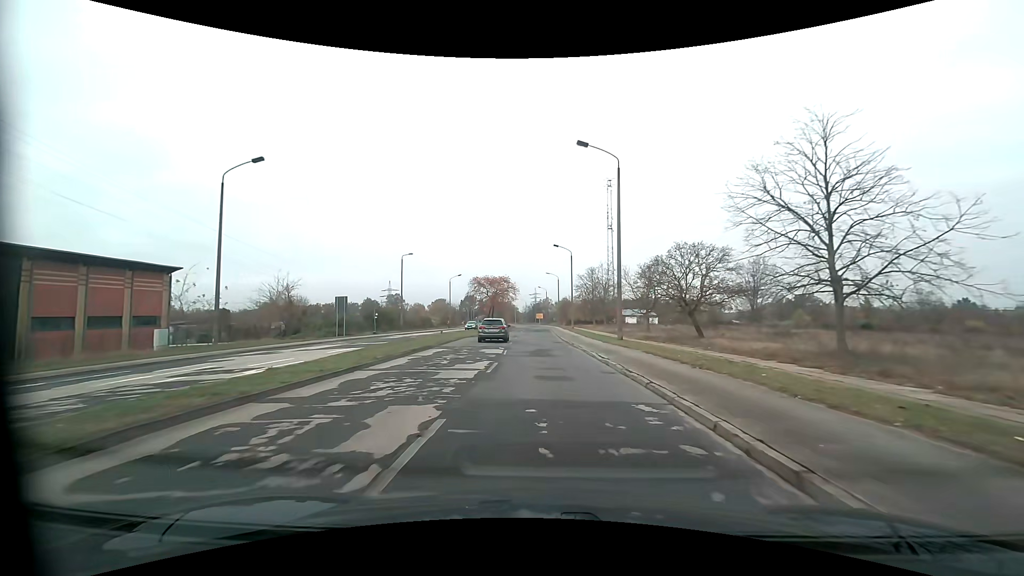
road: tertiary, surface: asphalt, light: Day
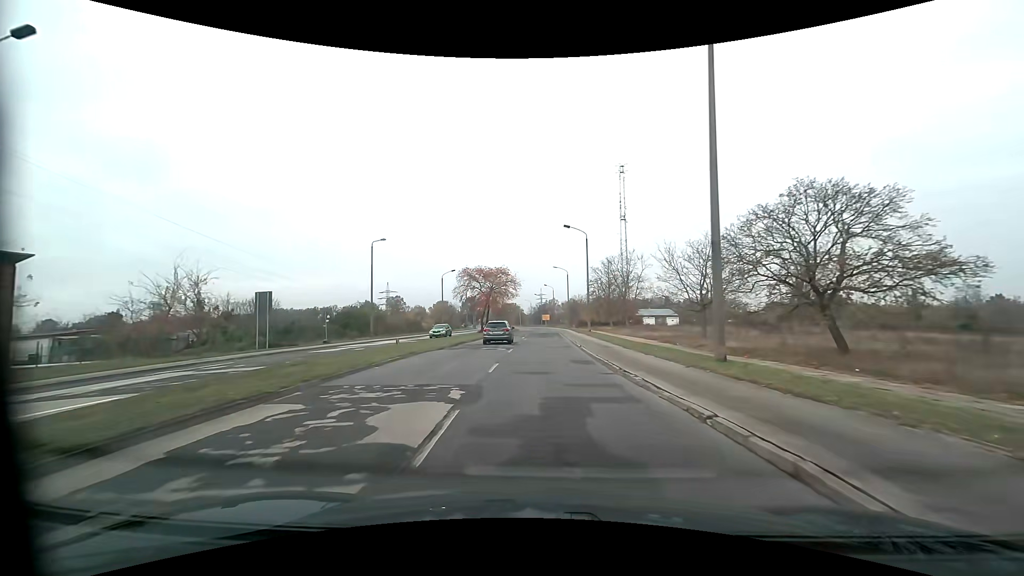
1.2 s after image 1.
(-0.2, +15.1) m; -1°
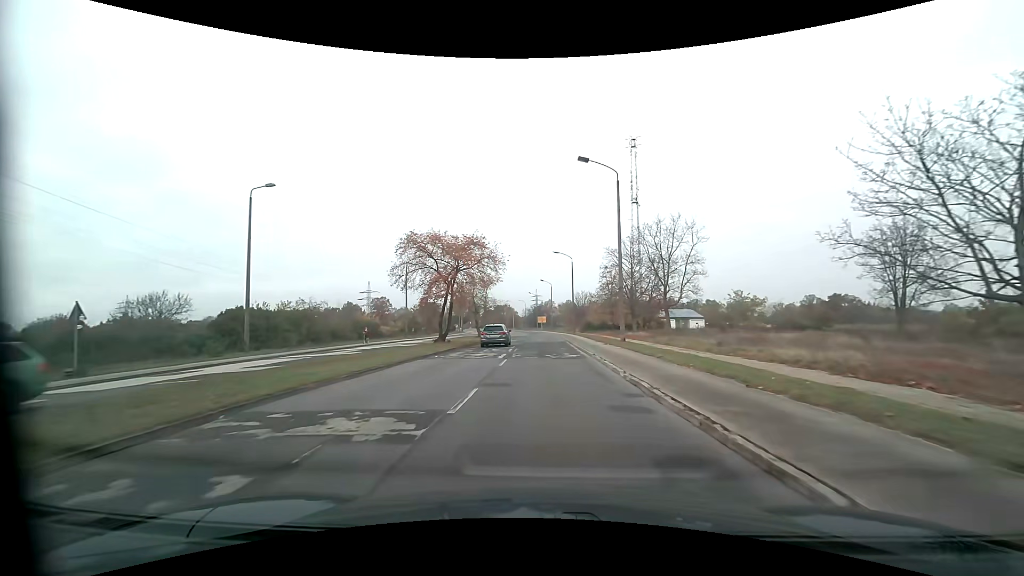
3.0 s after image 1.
(-0.1, +23.3) m; 0°
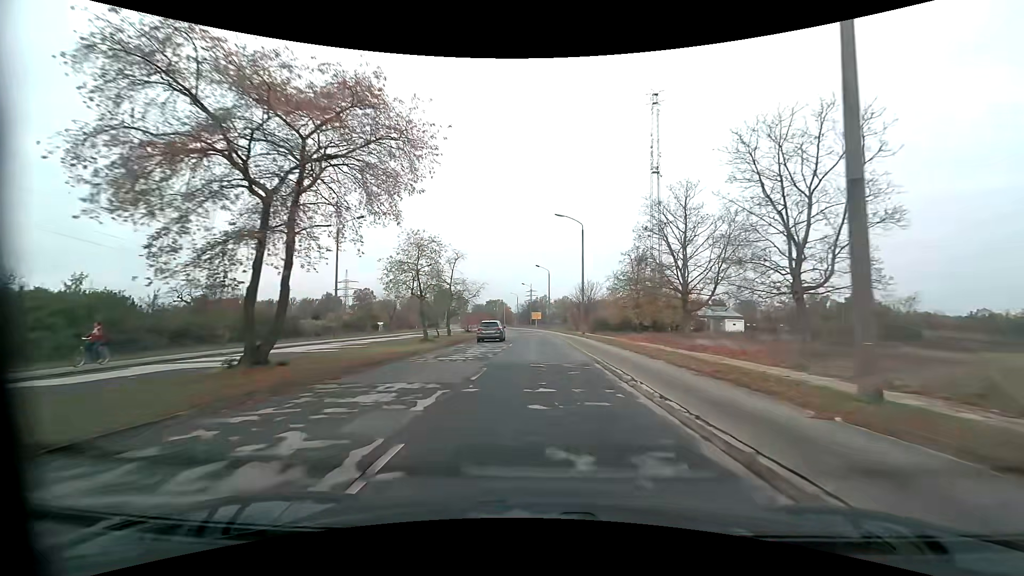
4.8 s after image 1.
(+0.2, +23.3) m; +1°
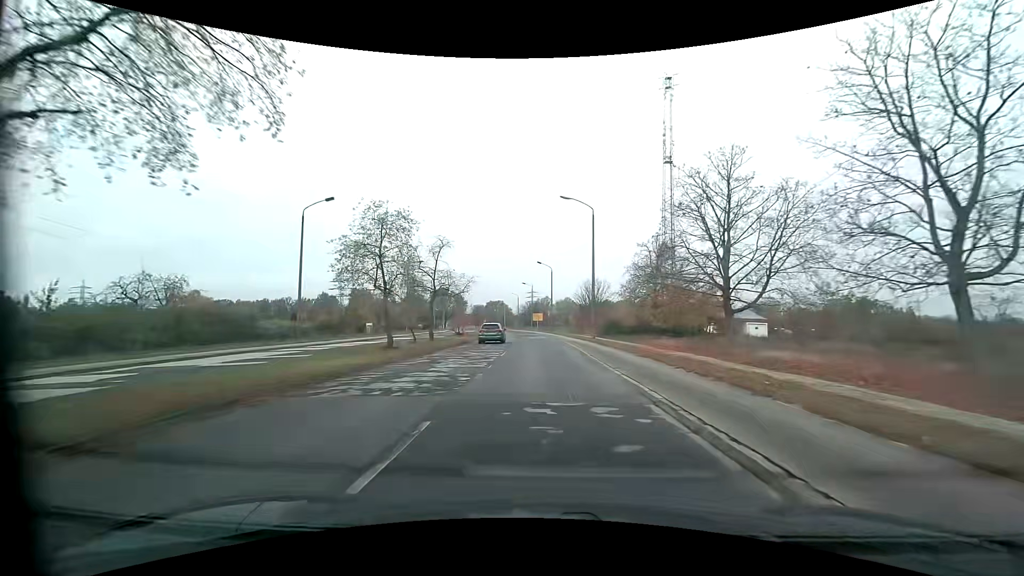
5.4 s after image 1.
(0.0, +7.7) m; 0°
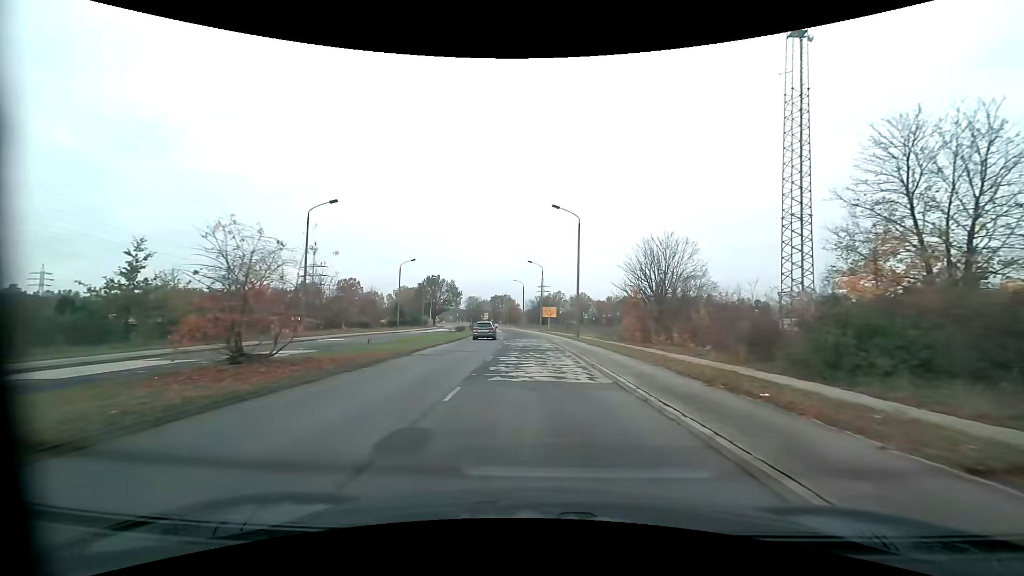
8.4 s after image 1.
(-0.2, +39.1) m; -1°
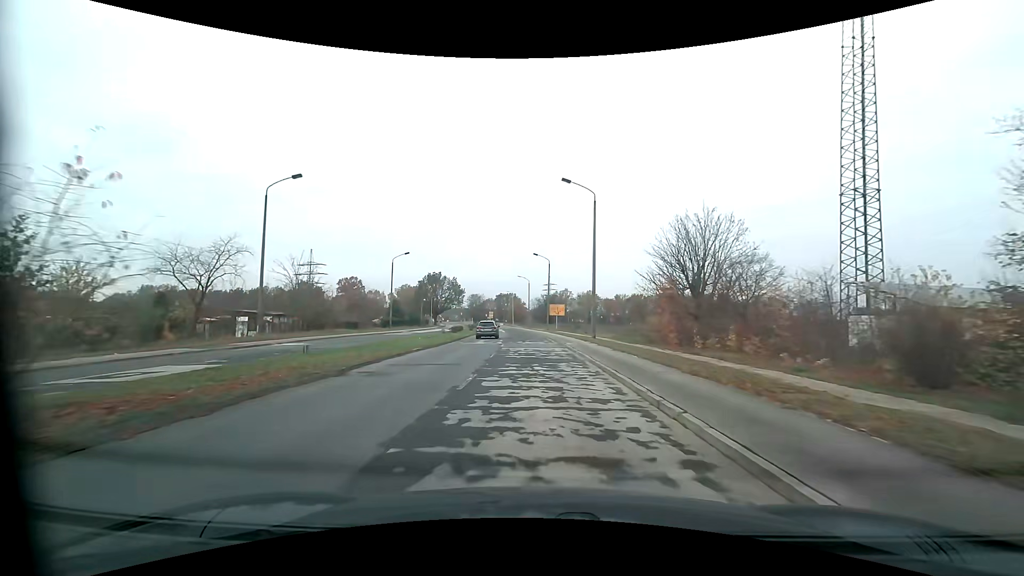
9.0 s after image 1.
(0.0, +7.9) m; -1°
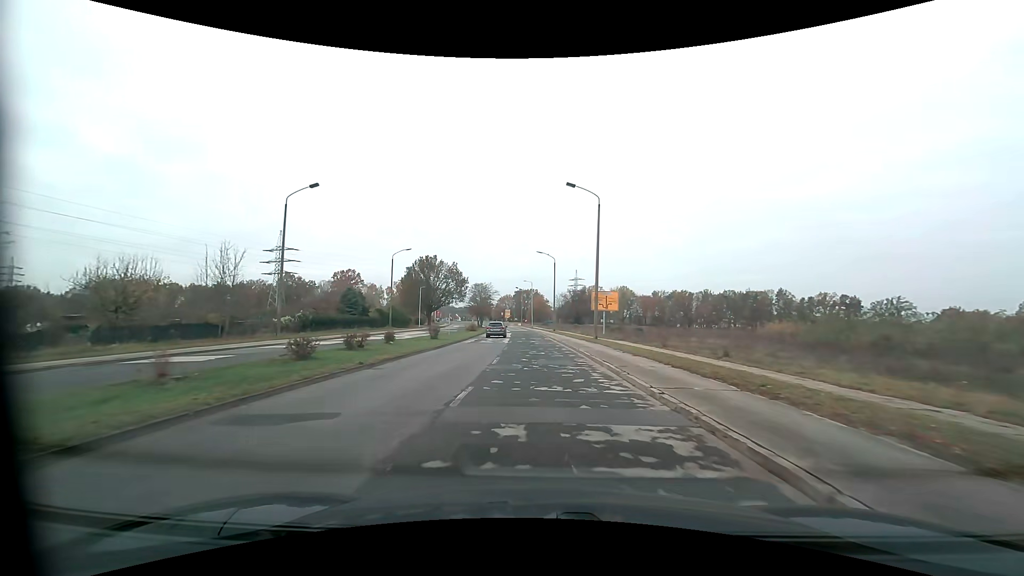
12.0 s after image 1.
(-1.0, +38.6) m; -3°
(0, +10) (0, +20) (0, +30) (-1, +40) (-1, +50) (-2, +60) (-2, +70) (-3, +80) (-4, +90) (-4, +100) m
